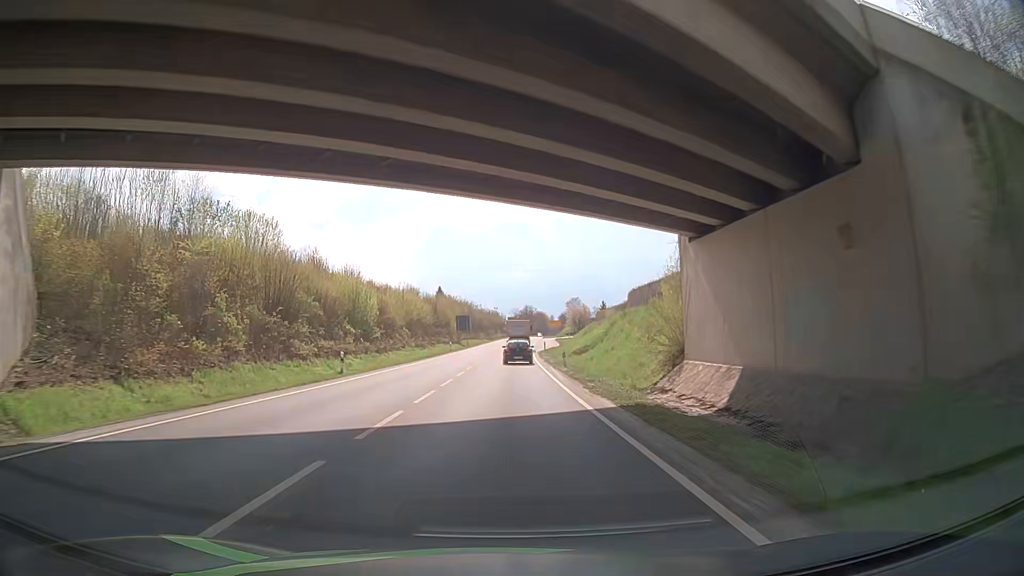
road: primary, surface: asphalt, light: Day
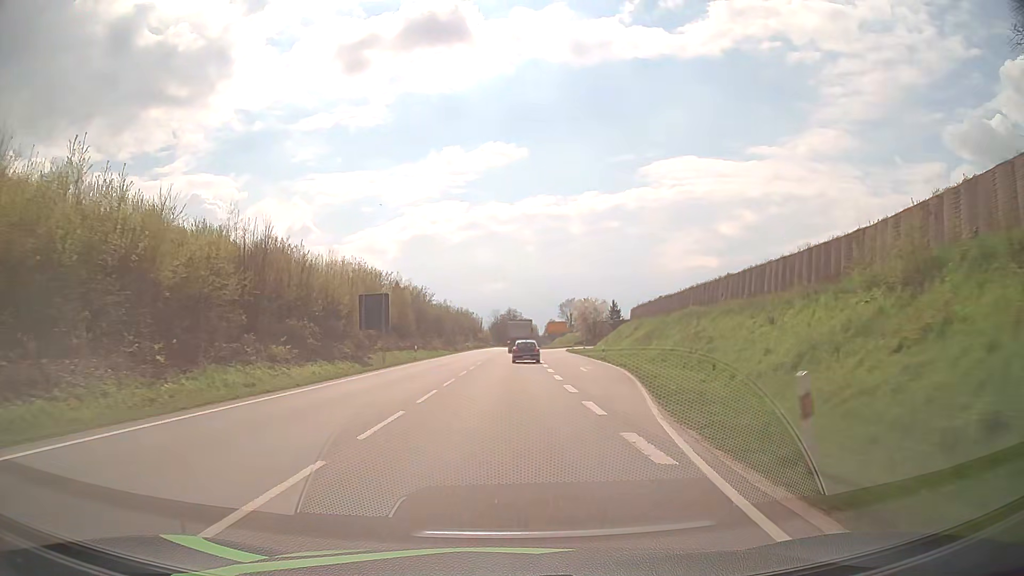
(+1.6, +65.6) m; +2°
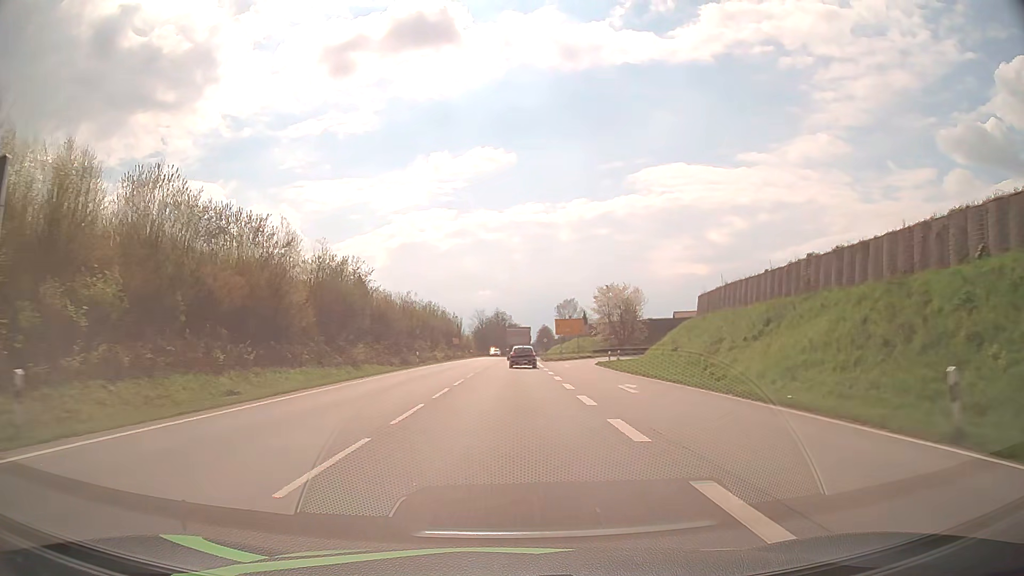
(+0.3, +39.5) m; +1°
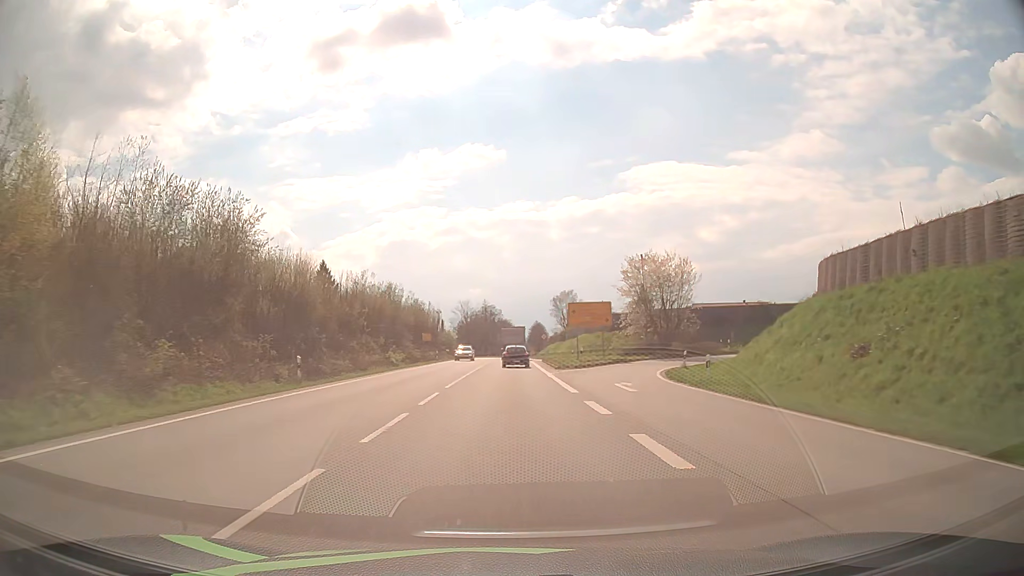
(+0.2, +26.3) m; +1°
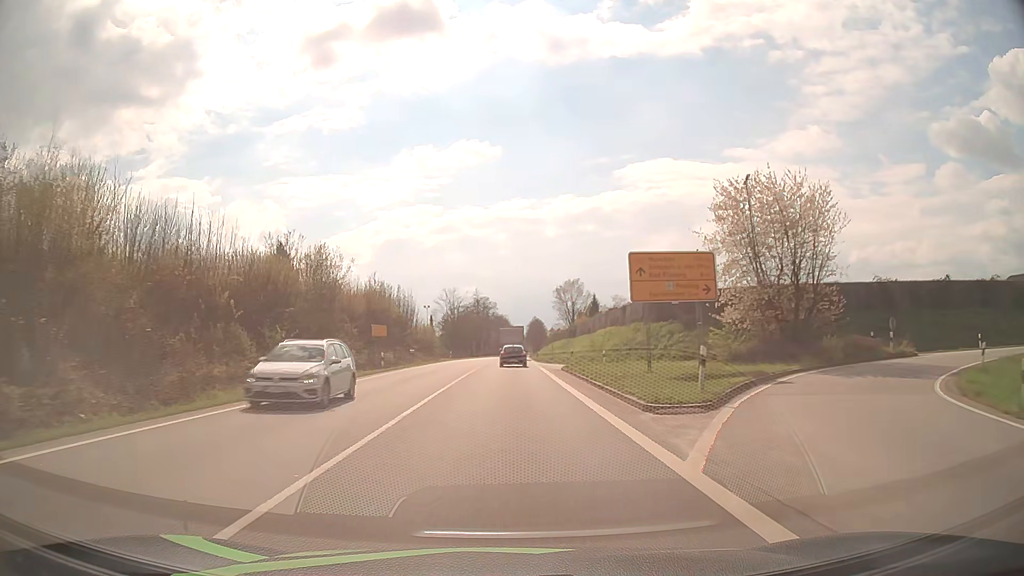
(+0.1, +26.4) m; 0°
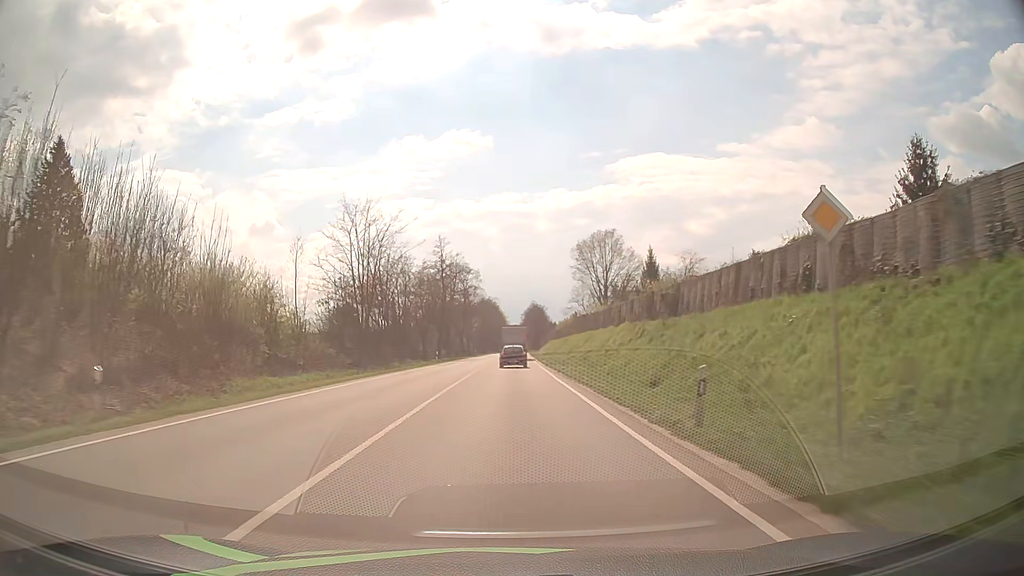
(+0.4, +66.5) m; +1°
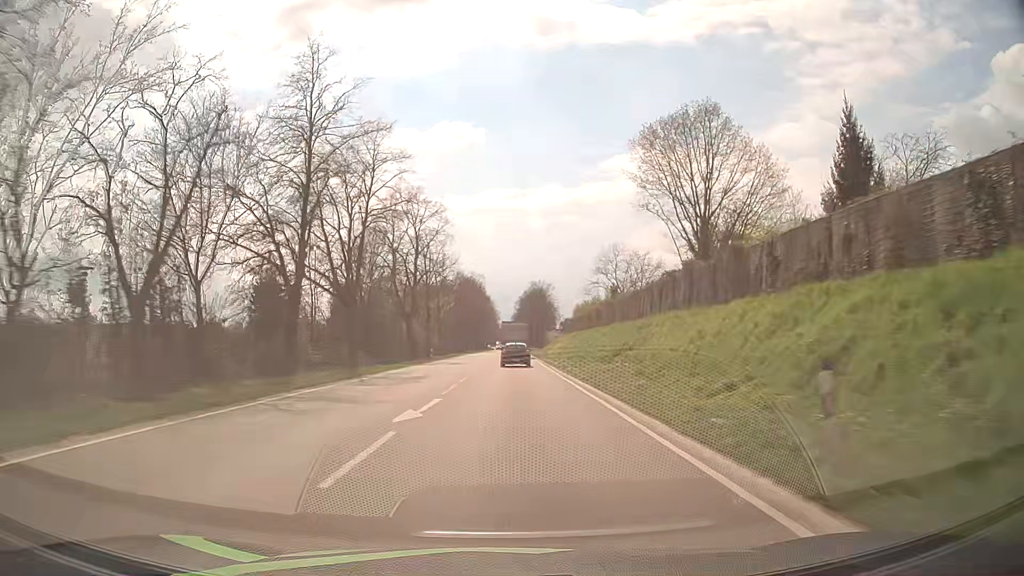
(+0.1, +54.1) m; +1°
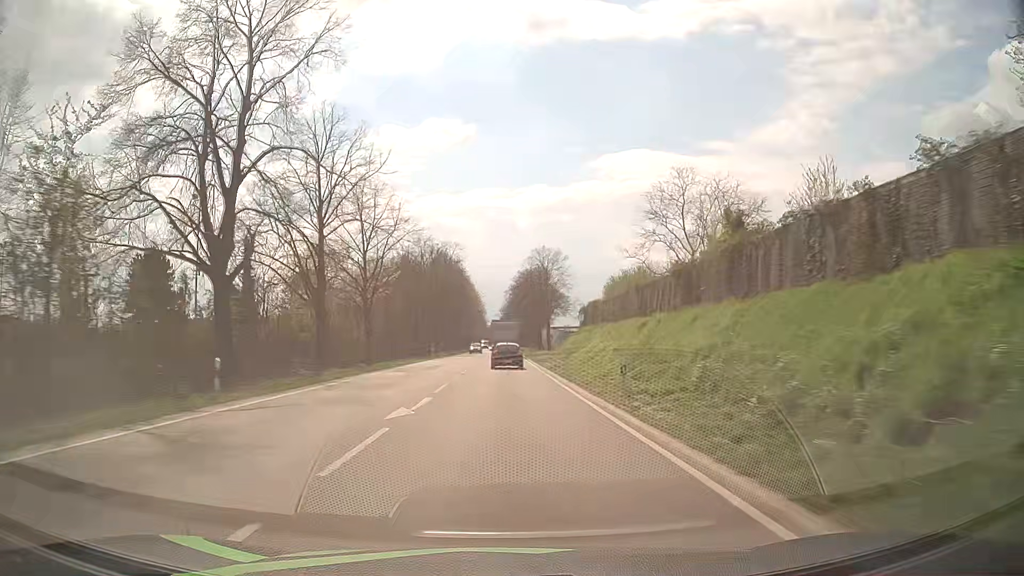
(+0.3, +40.9) m; +1°
(0, +10) (0, +20) (0, +30) (0, +40) (0, +50) (-1, +60) (-1, +70) (-1, +80) (-1, +90) (-1, +100) m
